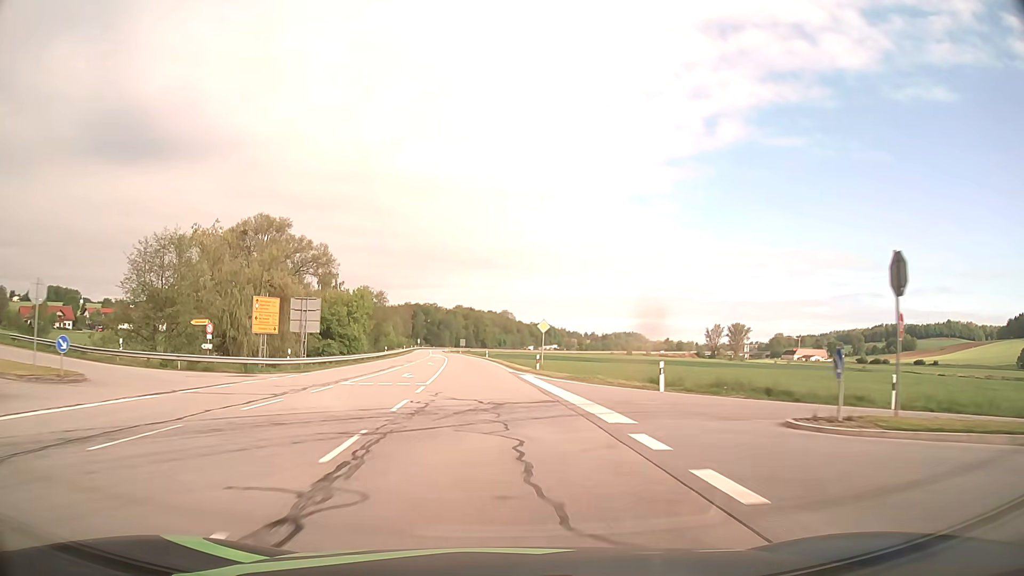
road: secondary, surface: asphalt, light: Day
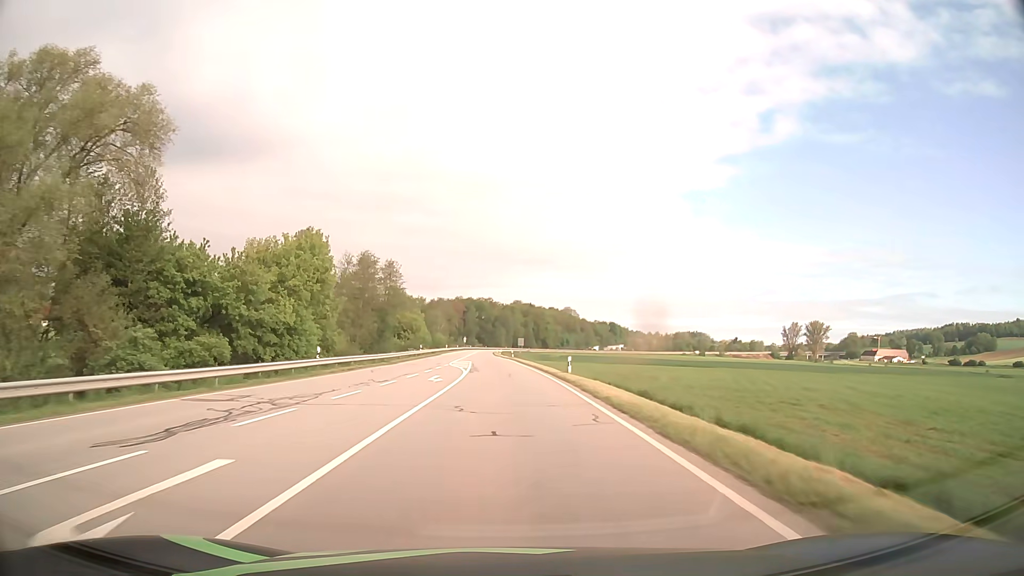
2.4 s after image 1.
(-2.5, +49.6) m; -5°
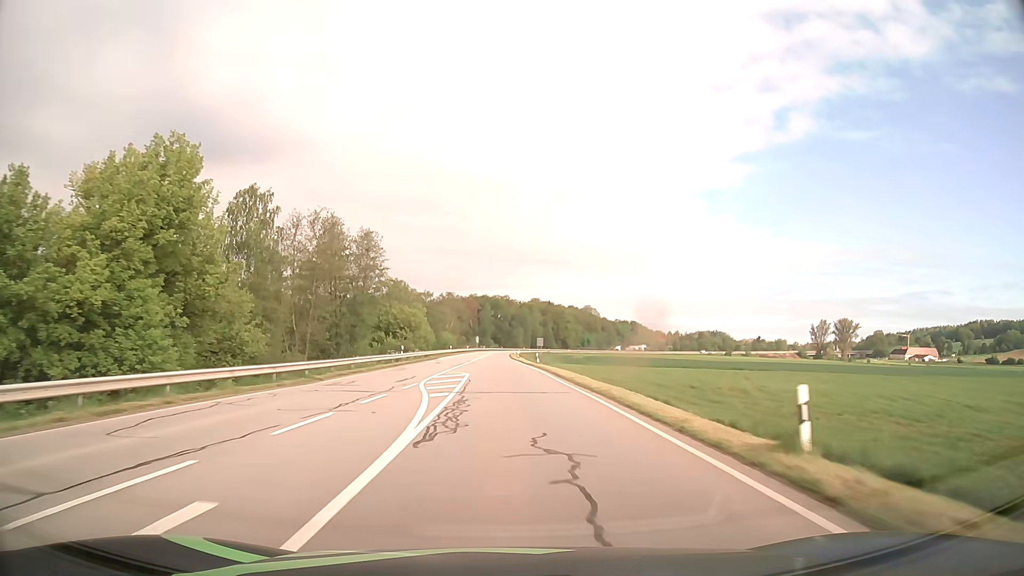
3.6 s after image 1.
(-0.3, +25.0) m; -2°
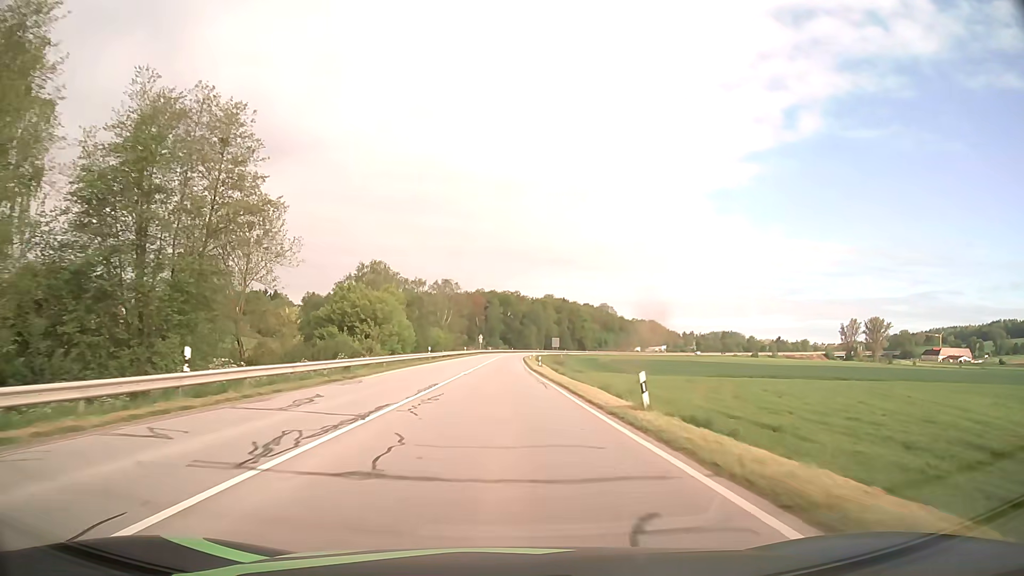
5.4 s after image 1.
(-0.3, +37.6) m; -1°
(0, +10) (0, +20) (0, +30) (0, +40) (0, +50) (0, +60) (0, +70) (+1, +80) (+1, +90) (+1, +100) m
